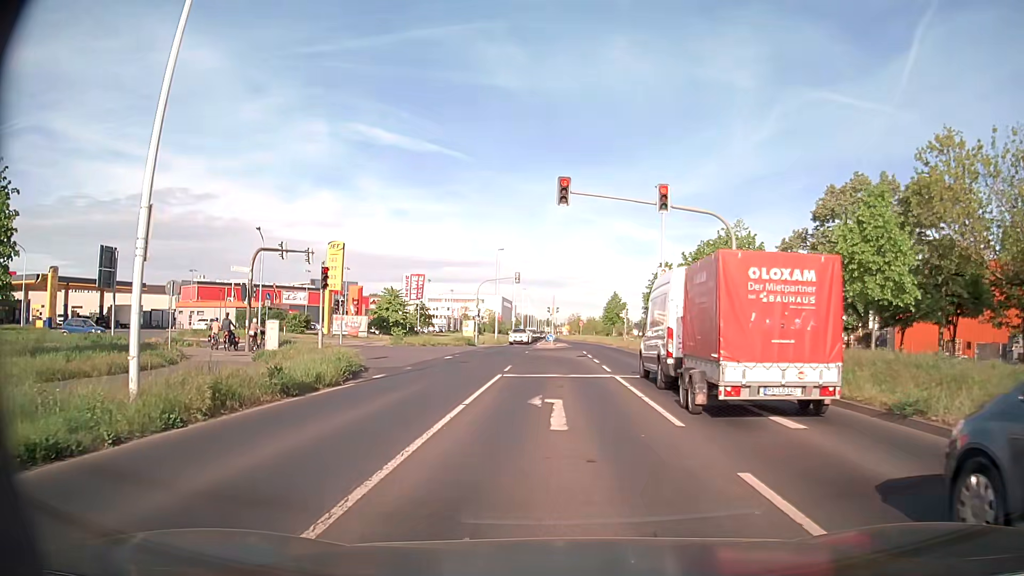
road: secondary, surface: asphalt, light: Day
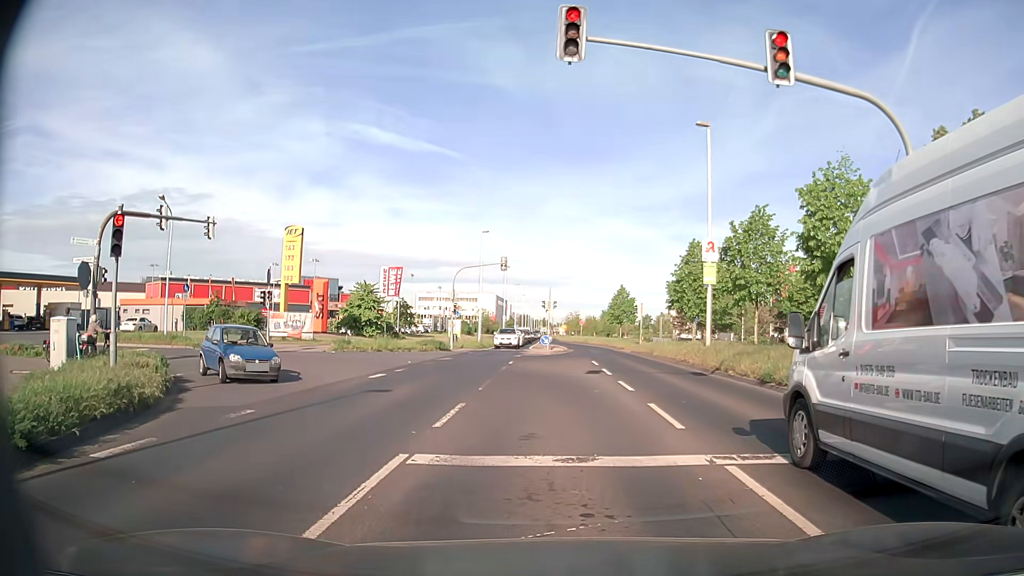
(0.0, +12.2) m; +2°
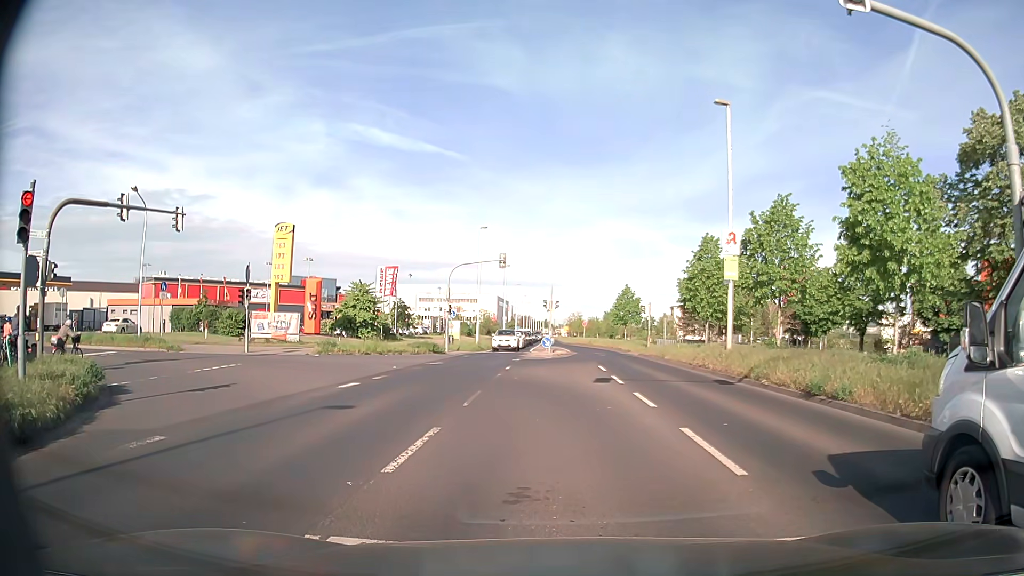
(0.0, +2.9) m; -1°
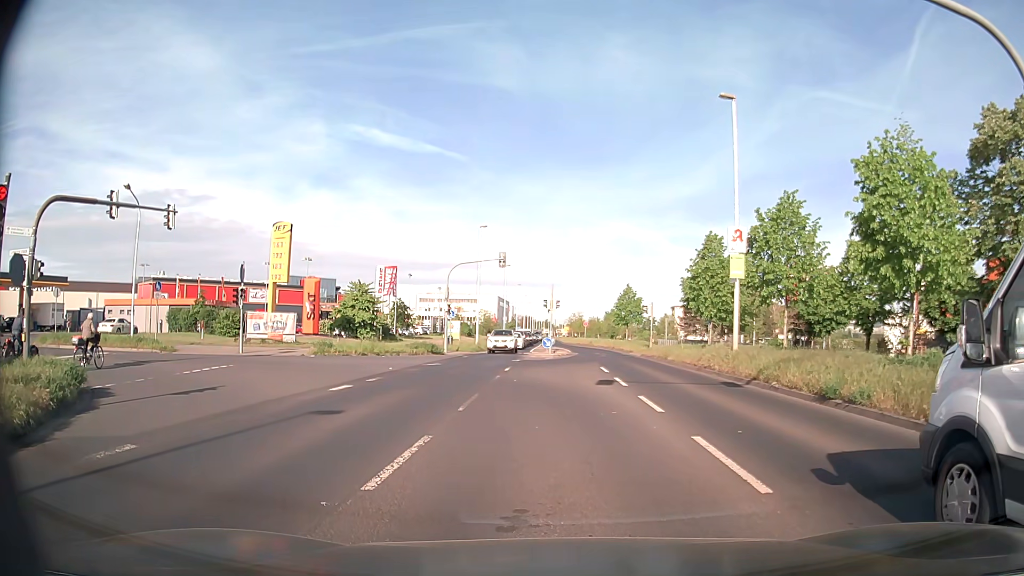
(0.0, +0.7) m; 0°
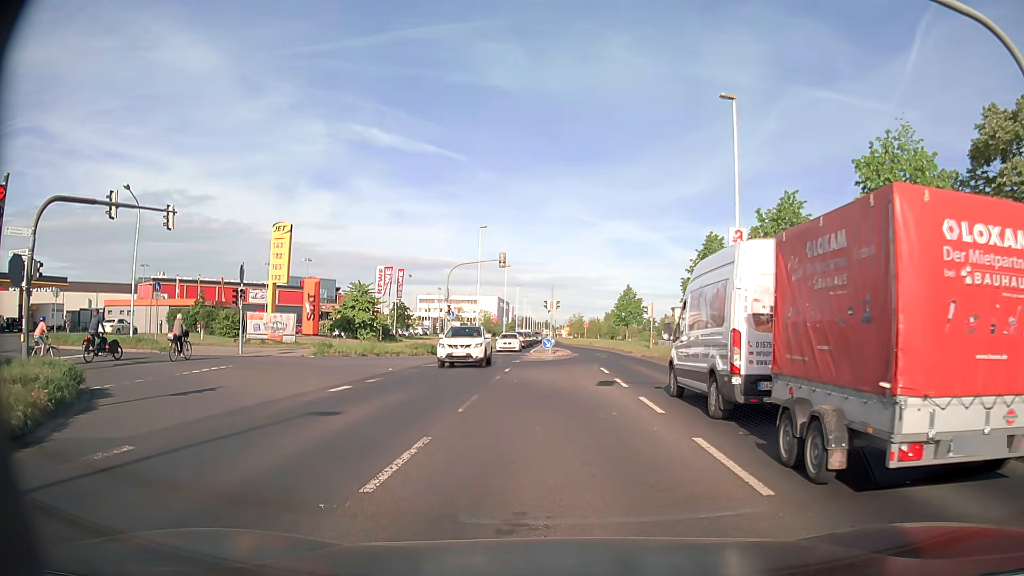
(0.0, +0.1) m; 0°
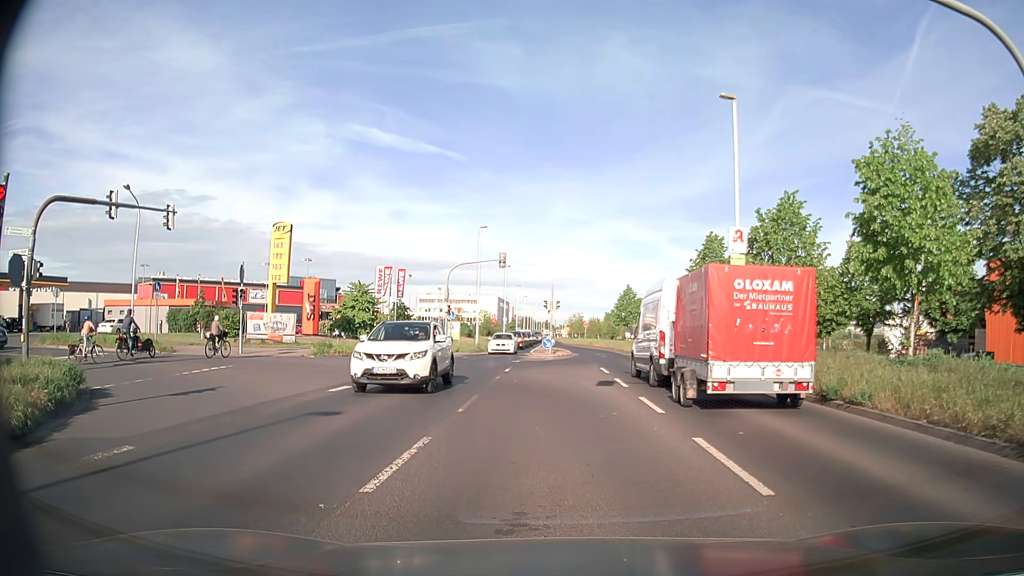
(0.0, 0.0) m; 0°
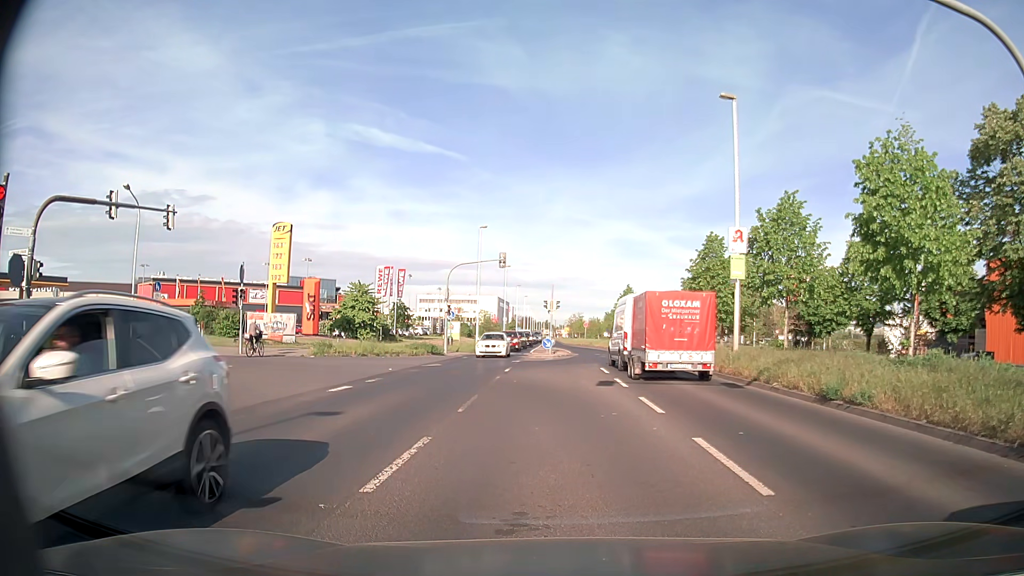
(0.0, 0.0) m; 0°
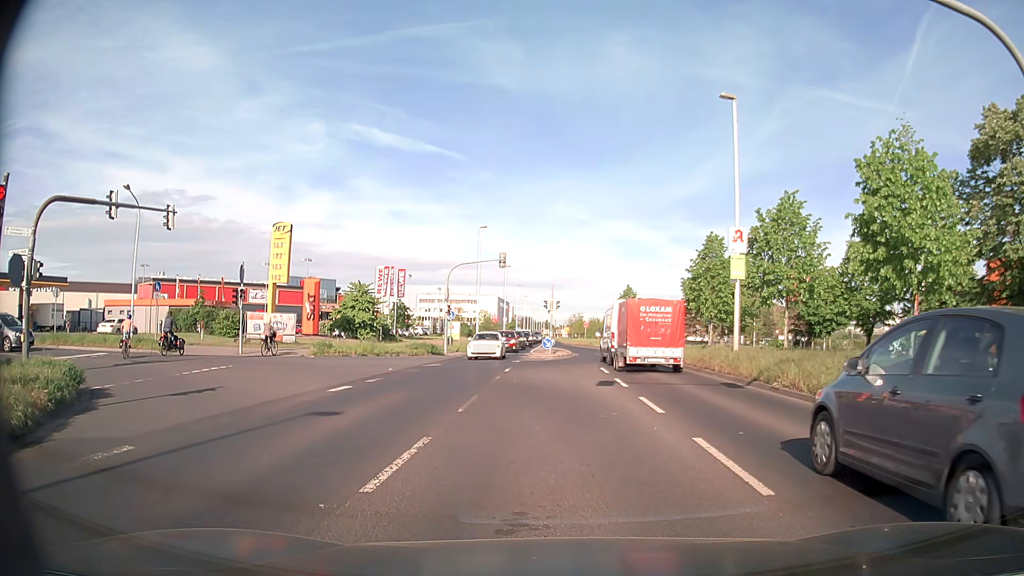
(0.0, 0.0) m; 0°
(0, +10) (-3, +19) (-10, +26) (-20, +28) (-30, +27) (-40, +26) (-50, +25) (-60, +24) (-70, +23) (-80, +22) m
